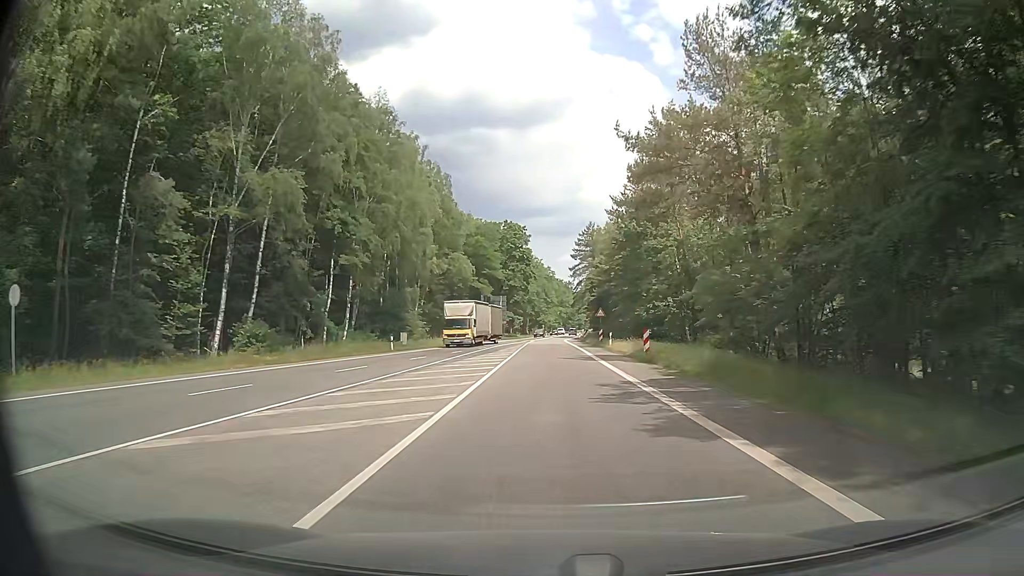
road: secondary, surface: asphalt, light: Day
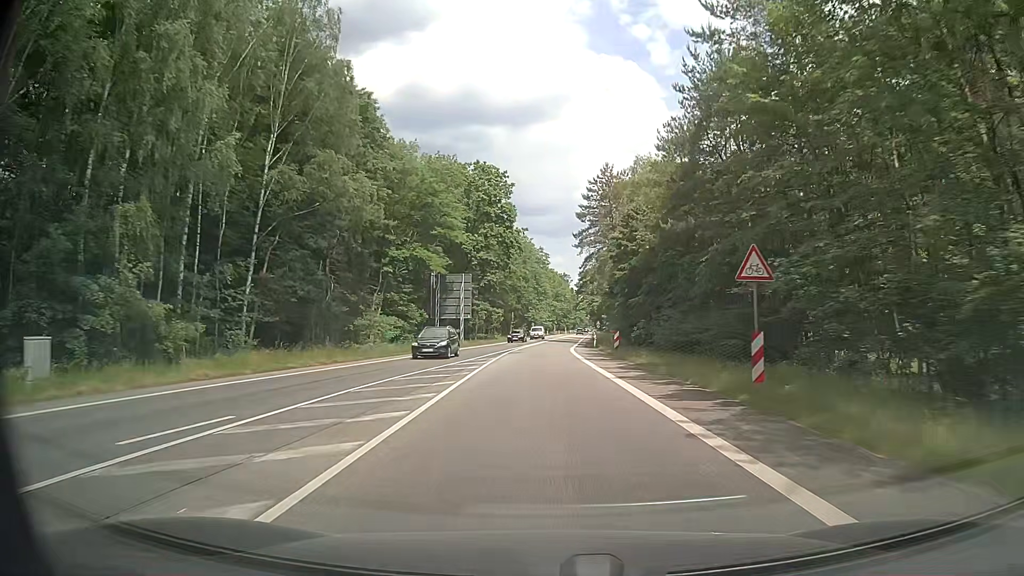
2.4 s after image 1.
(+0.2, +42.0) m; +1°
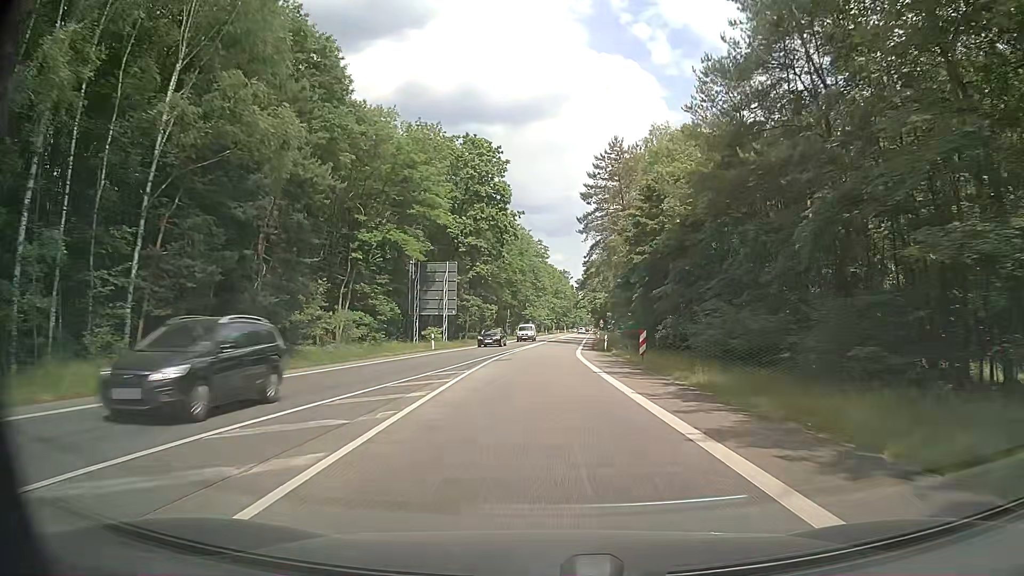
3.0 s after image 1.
(0.0, +10.5) m; 0°
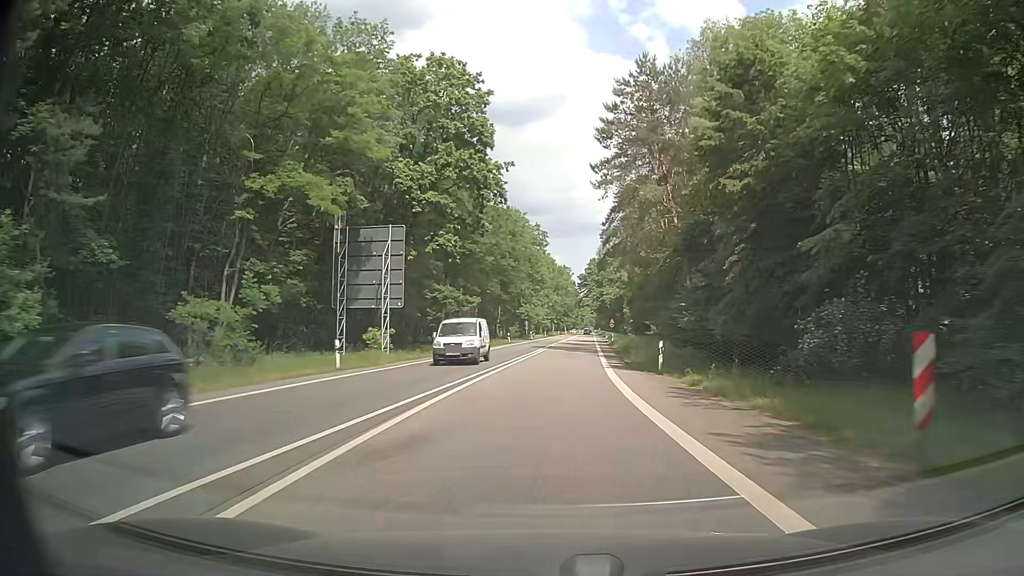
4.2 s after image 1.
(+0.1, +21.0) m; 0°
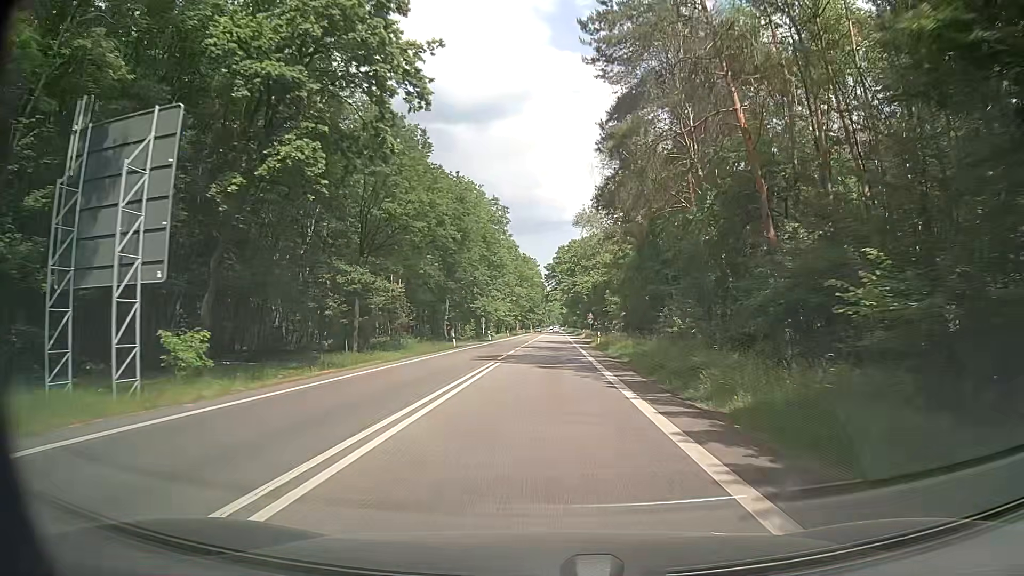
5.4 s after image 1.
(+0.5, +21.1) m; +3°
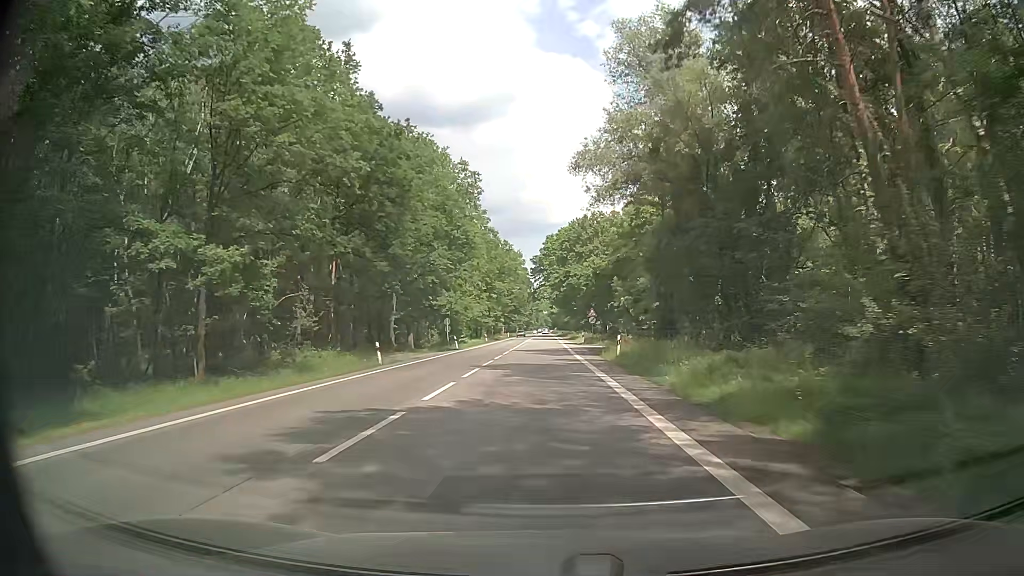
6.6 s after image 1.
(+0.4, +21.3) m; +1°
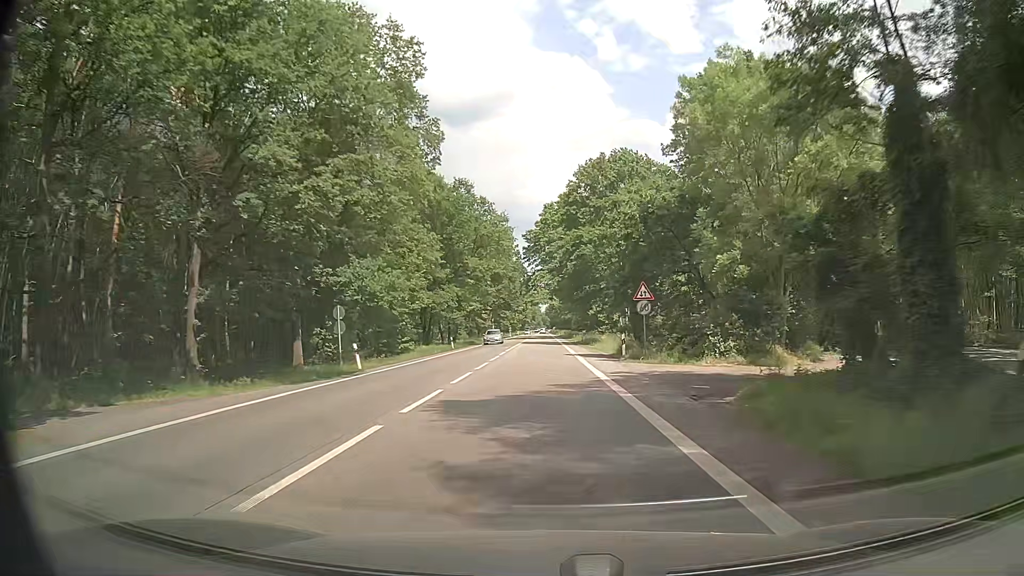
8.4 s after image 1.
(-0.1, +32.2) m; 0°
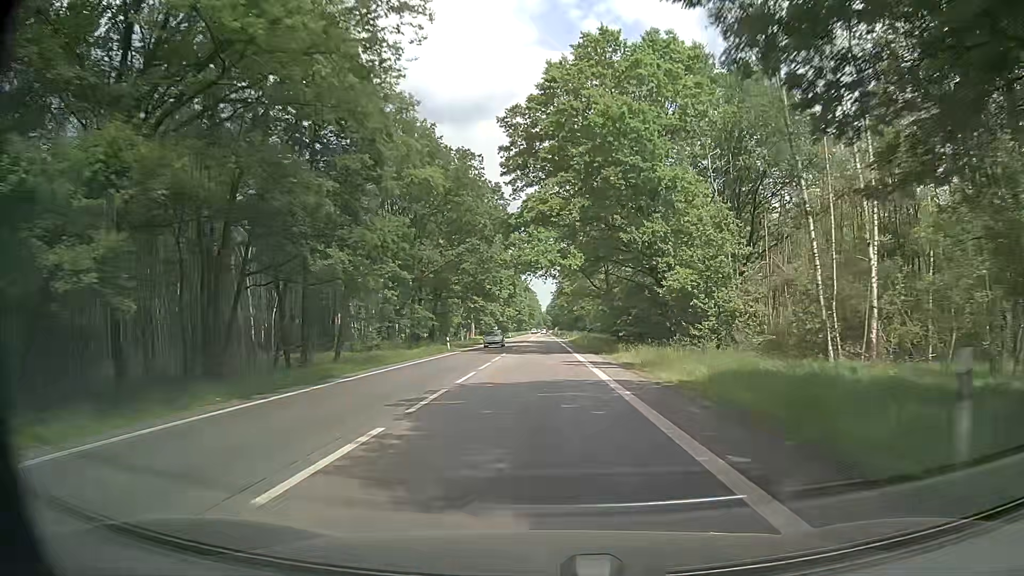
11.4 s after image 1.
(0.0, +54.3) m; 0°
(0, +10) (0, +20) (0, +30) (0, +40) (0, +50) (0, +60) (0, +70) (0, +80) (0, +90) (0, +100) m
